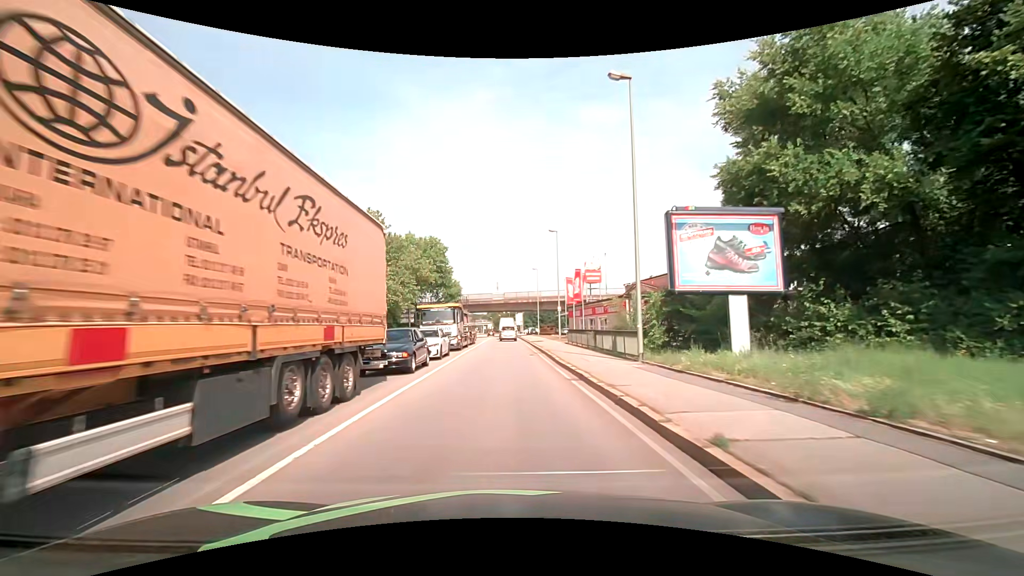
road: primary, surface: asphalt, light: Day
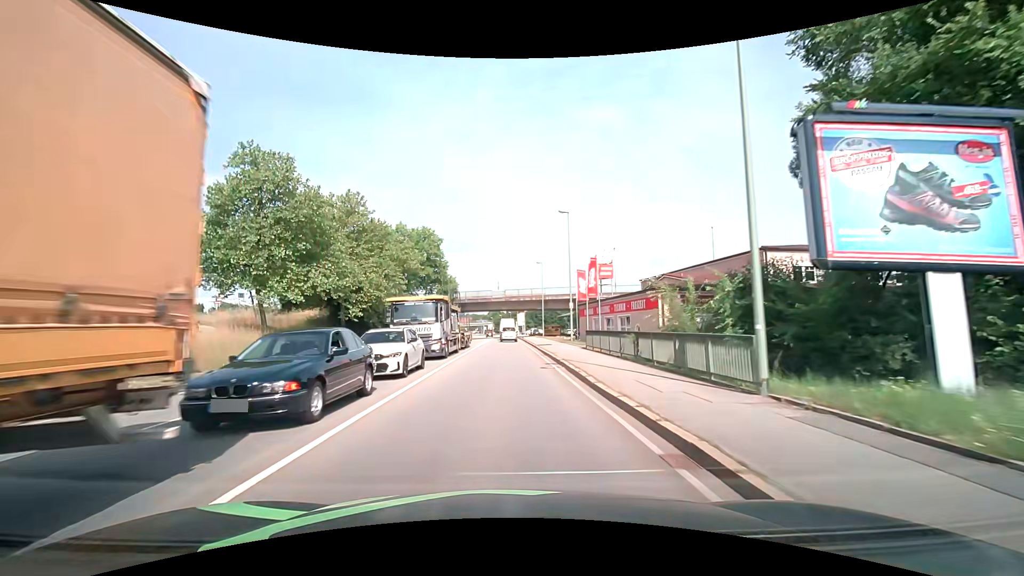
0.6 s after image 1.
(0.0, +7.9) m; -1°
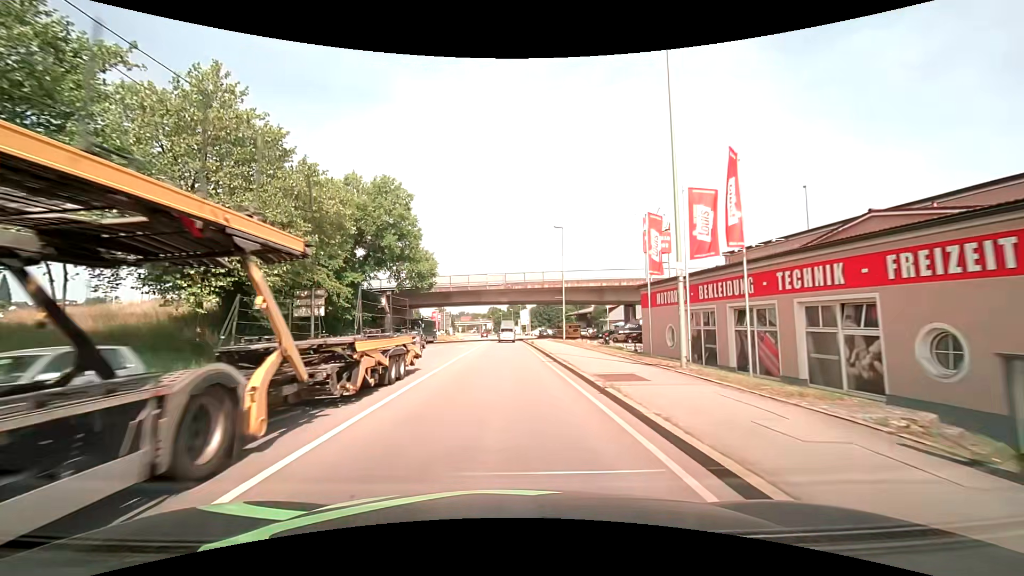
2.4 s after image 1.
(0.0, +24.0) m; 0°
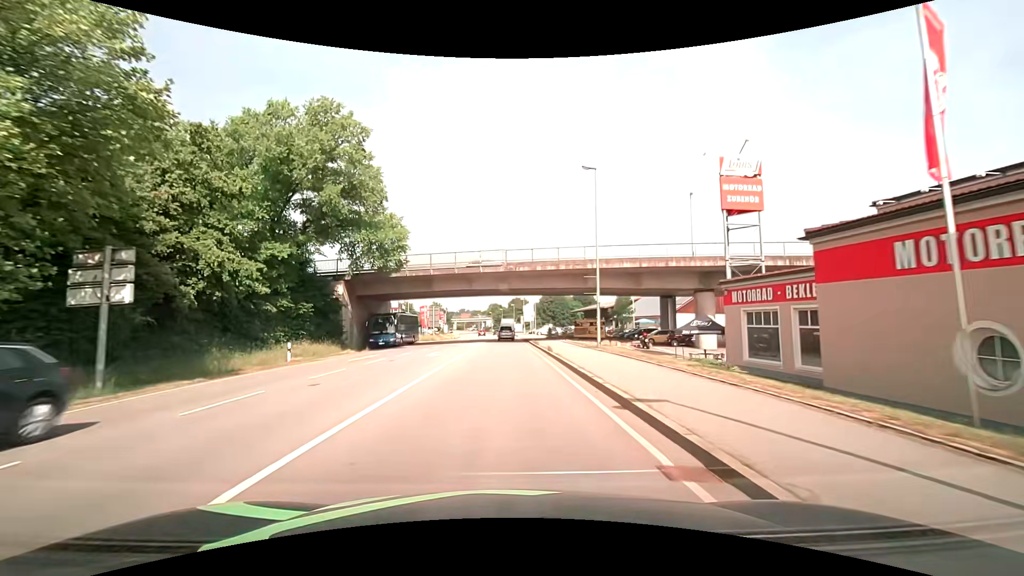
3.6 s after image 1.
(+0.1, +16.0) m; 0°
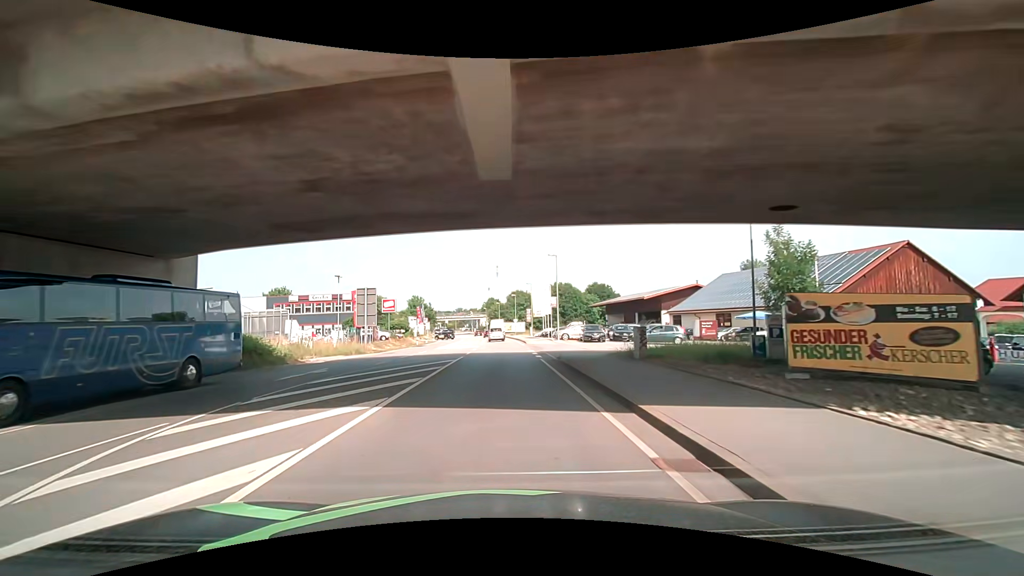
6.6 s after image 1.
(+0.1, +39.4) m; 0°
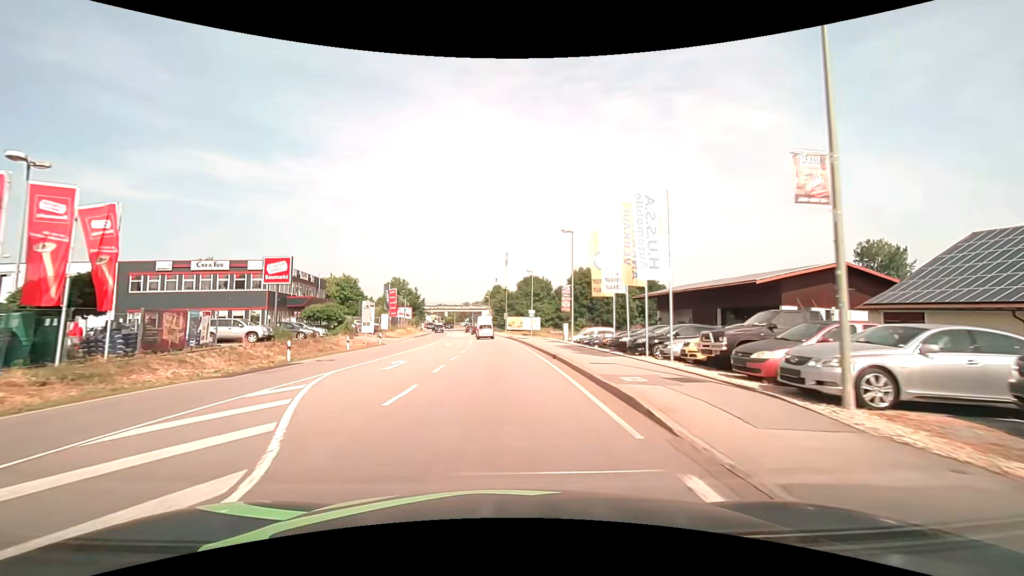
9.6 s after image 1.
(-0.7, +38.2) m; -1°
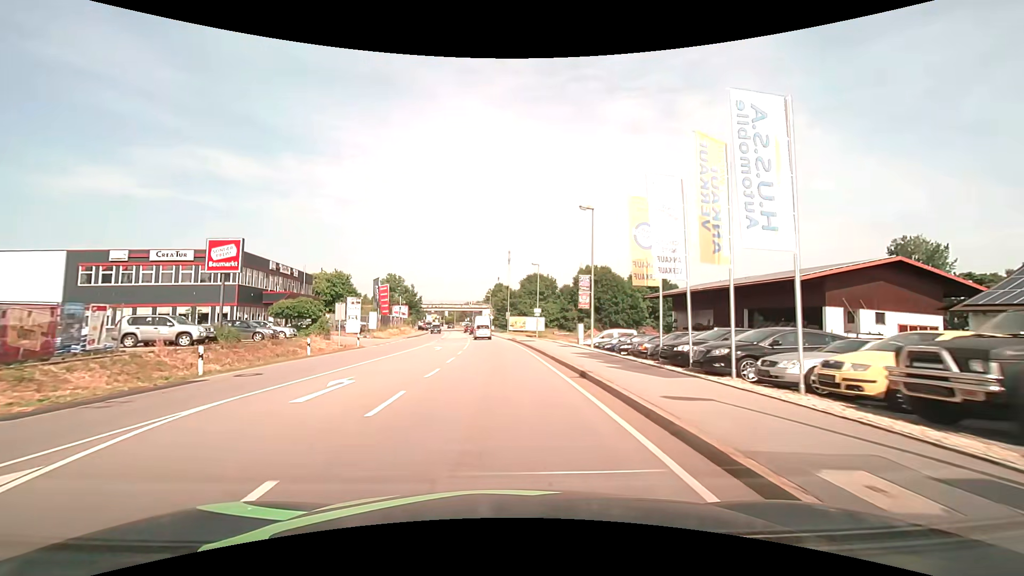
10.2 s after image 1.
(0.0, +7.1) m; 0°
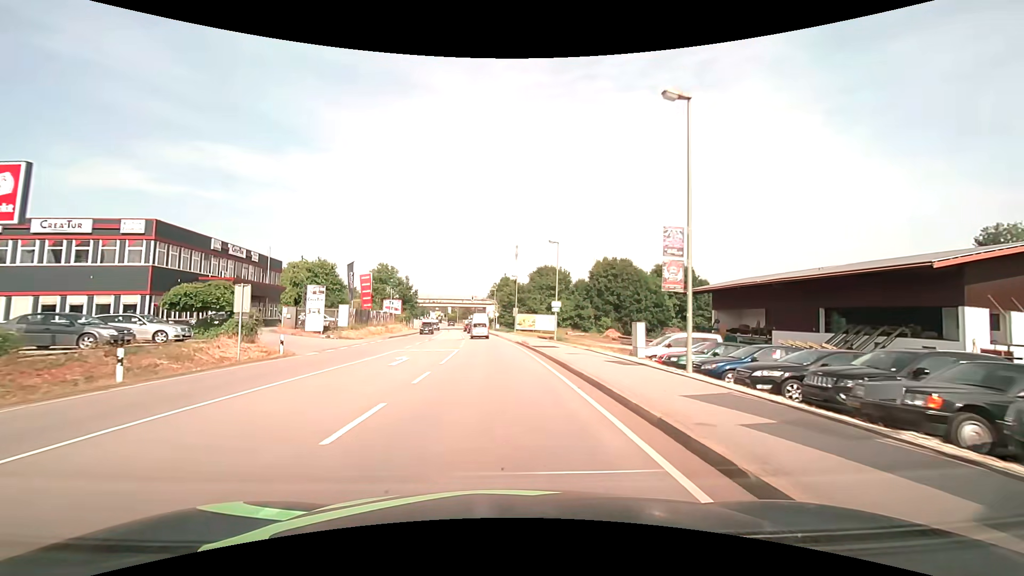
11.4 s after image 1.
(-0.1, +13.6) m; -1°
(0, +10) (0, +20) (-1, +30) (-1, +40) (-2, +50) (-3, +60) (-4, +70) (-5, +80) (-6, +90) (-8, +100) m
